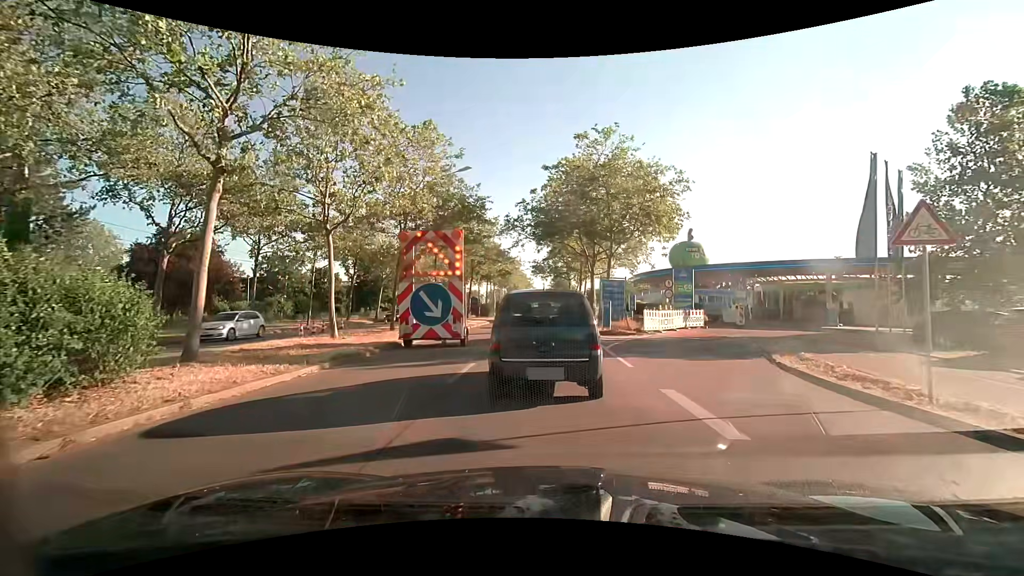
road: primary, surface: asphalt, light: Day
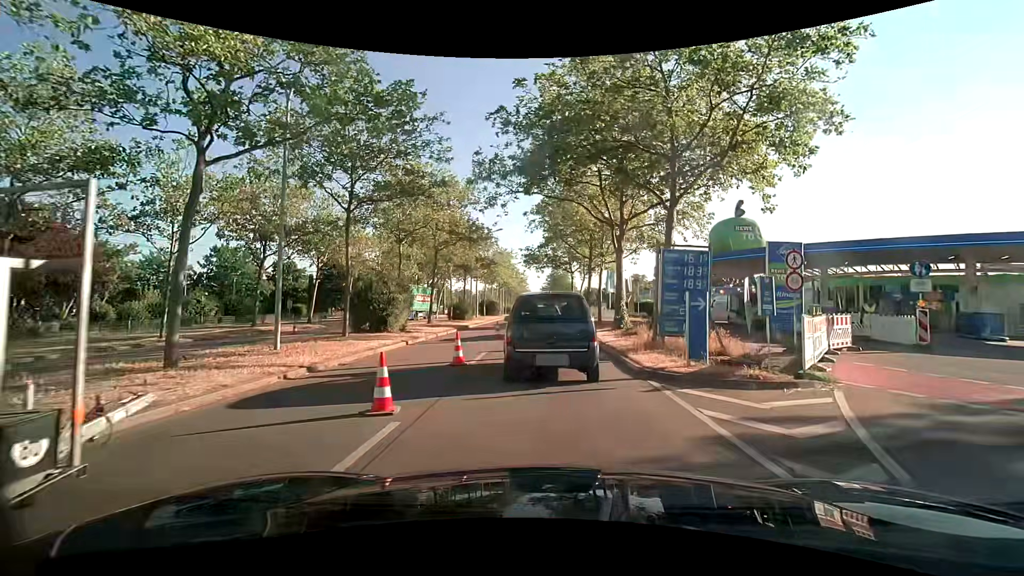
(+0.3, +15.2) m; +3°
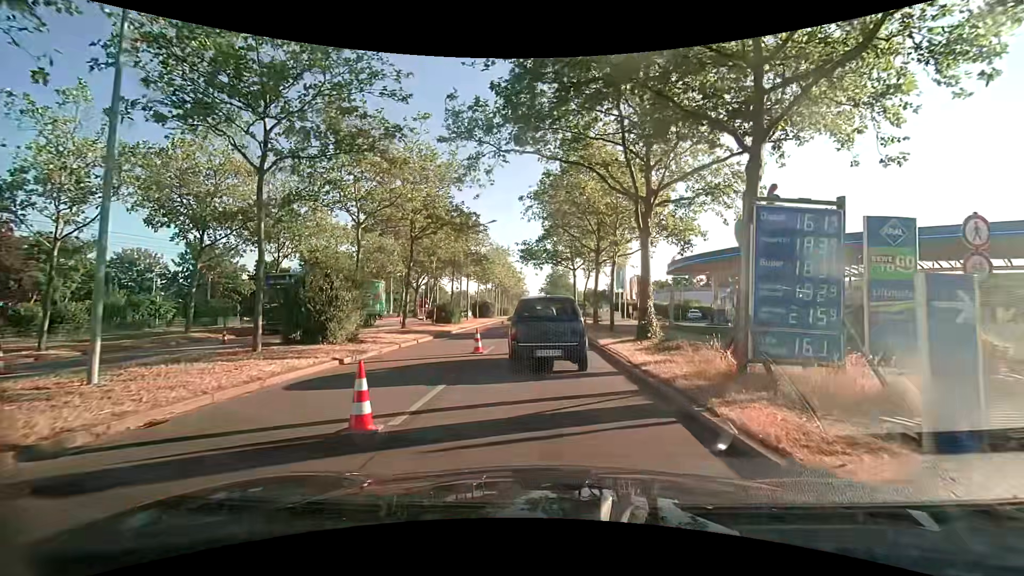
(-0.2, +6.2) m; -2°
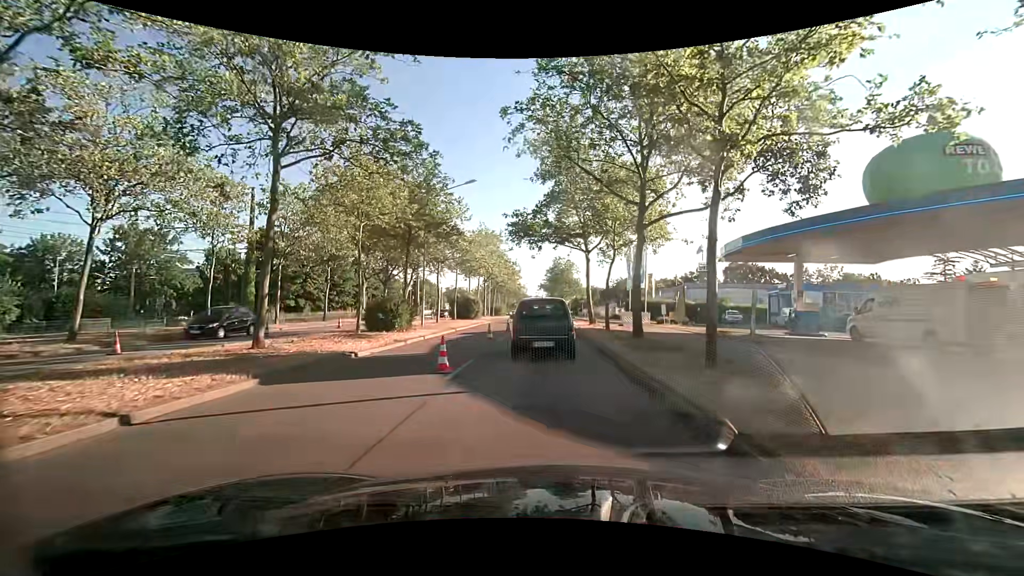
(0.0, +14.9) m; +1°
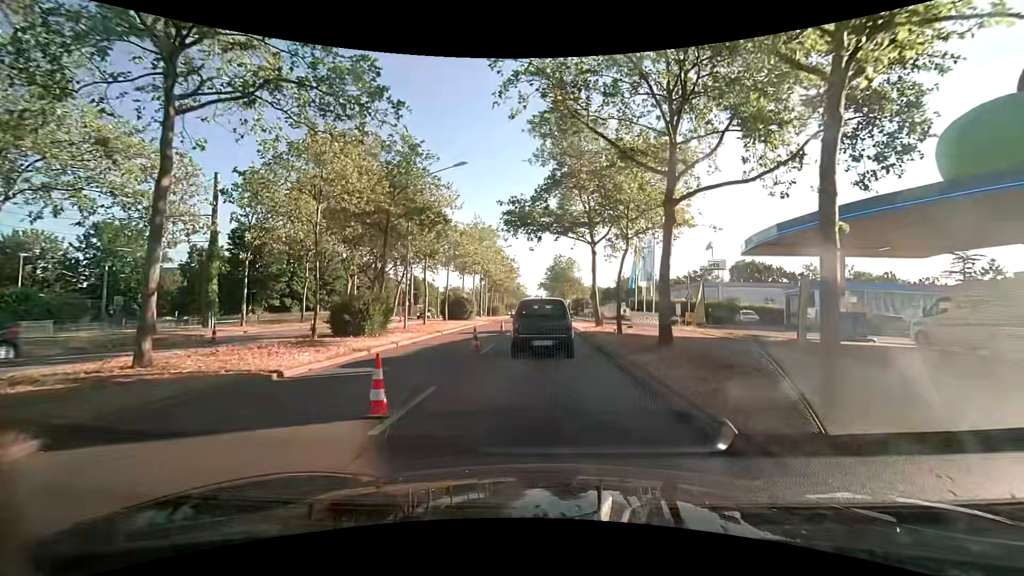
(-0.1, +4.2) m; -2°
